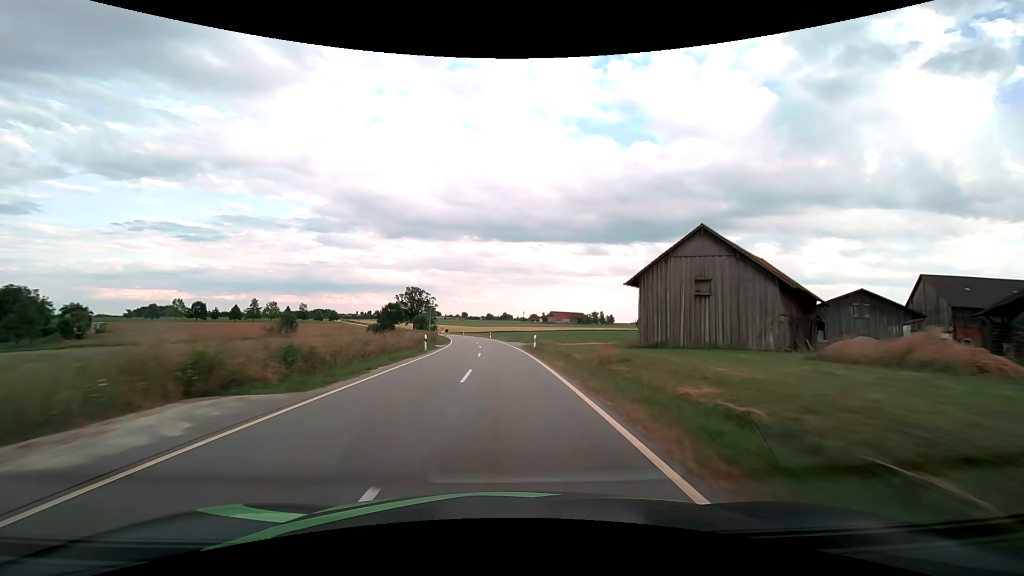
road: tertiary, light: Day
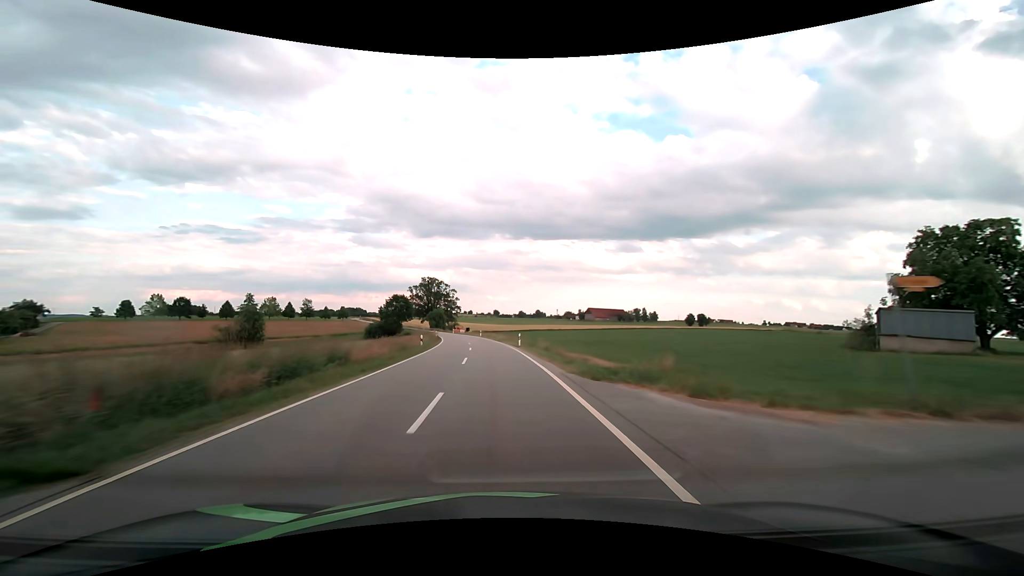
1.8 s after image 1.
(-1.1, +42.7) m; -4°
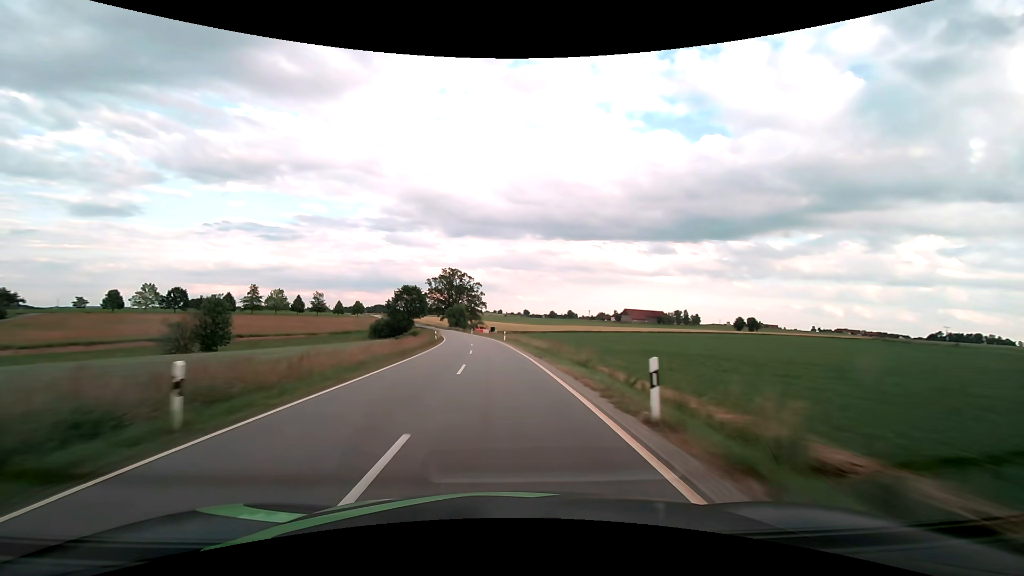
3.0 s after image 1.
(-0.9, +28.5) m; -3°
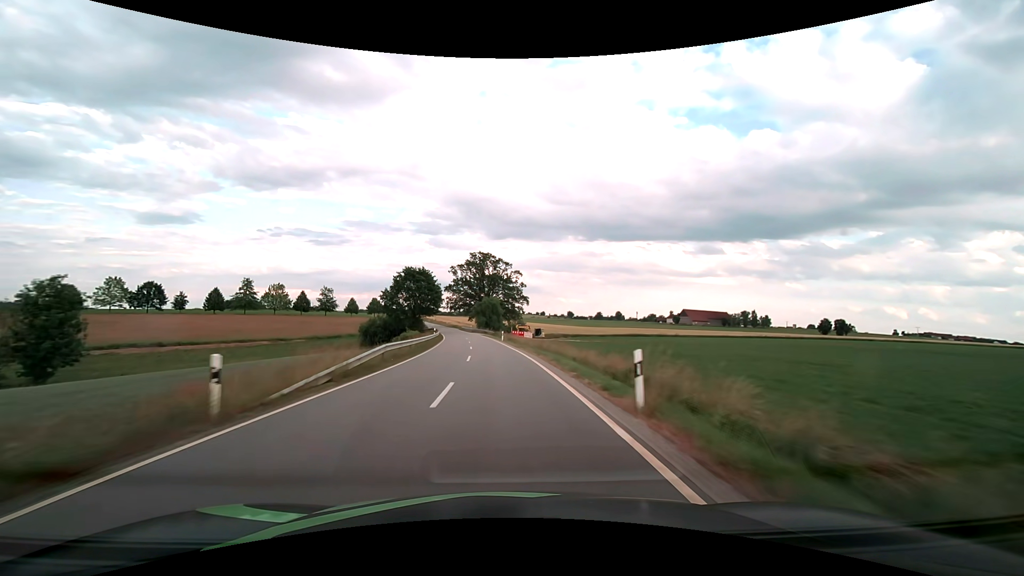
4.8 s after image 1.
(-1.7, +42.7) m; -5°
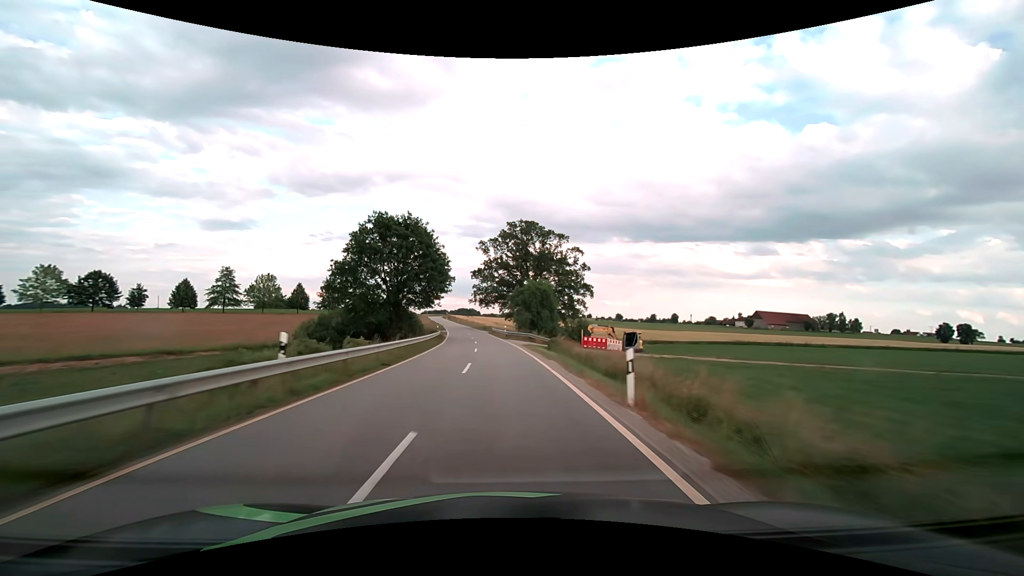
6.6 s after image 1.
(-1.9, +42.6) m; -5°
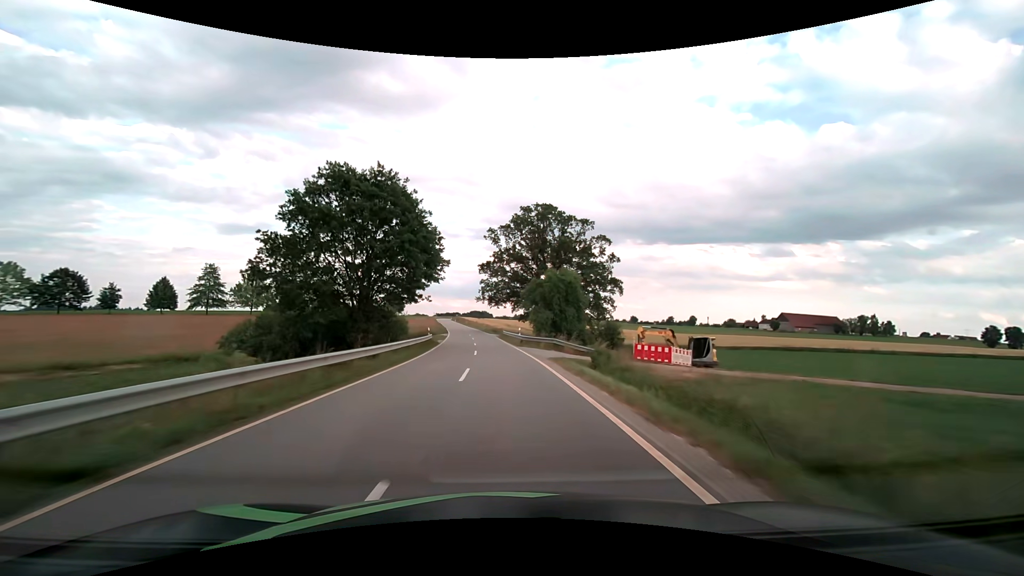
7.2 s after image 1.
(-0.2, +14.2) m; -2°
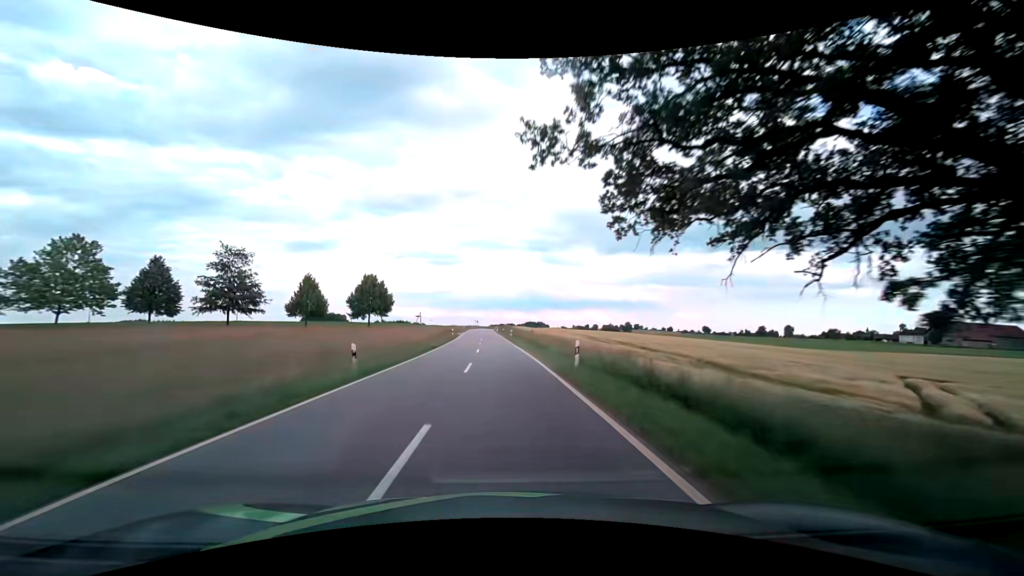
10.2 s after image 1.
(-4.3, +70.5) m; -6°
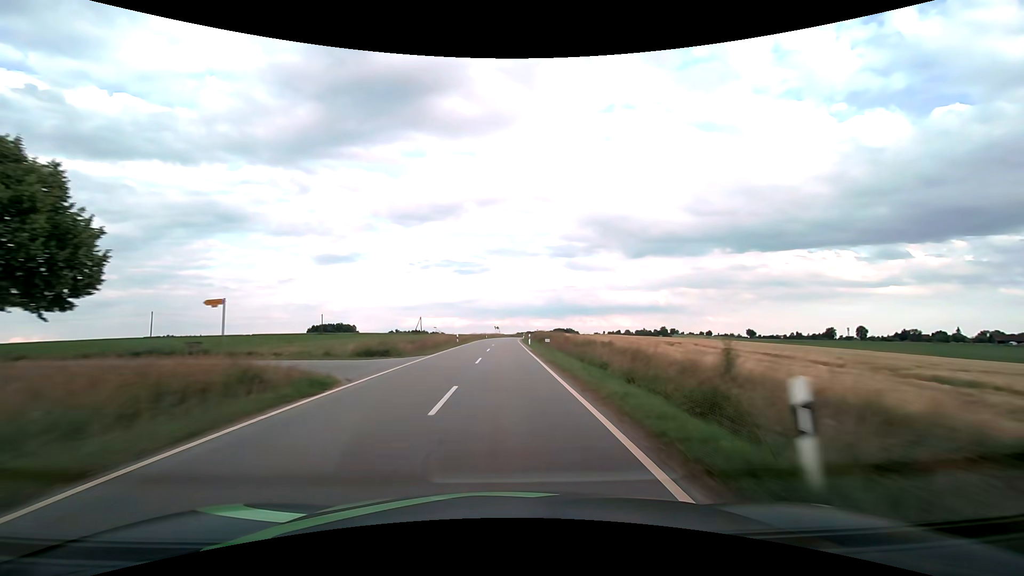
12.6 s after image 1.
(-1.5, +56.3) m; -3°
